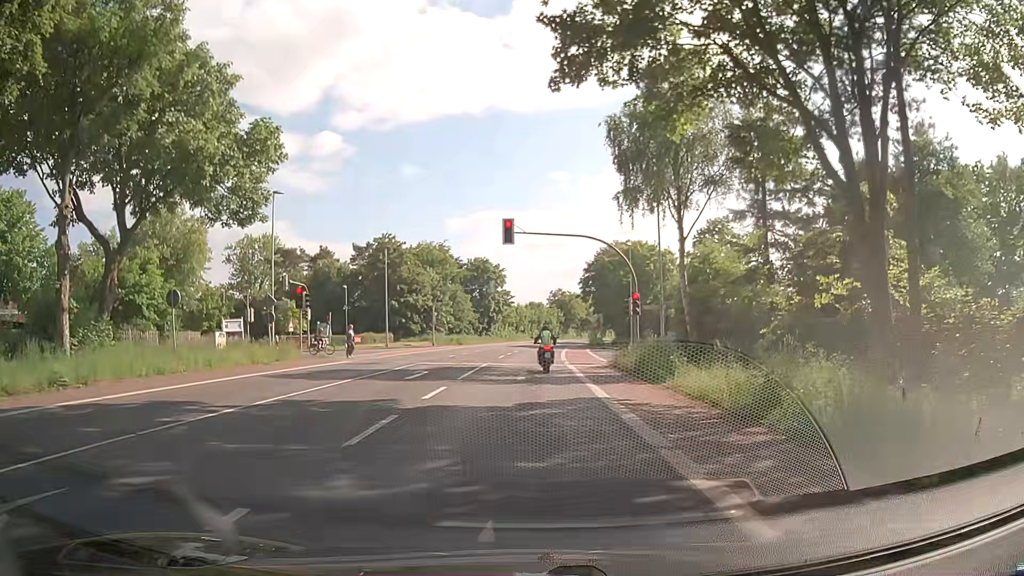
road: secondary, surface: asphalt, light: Day
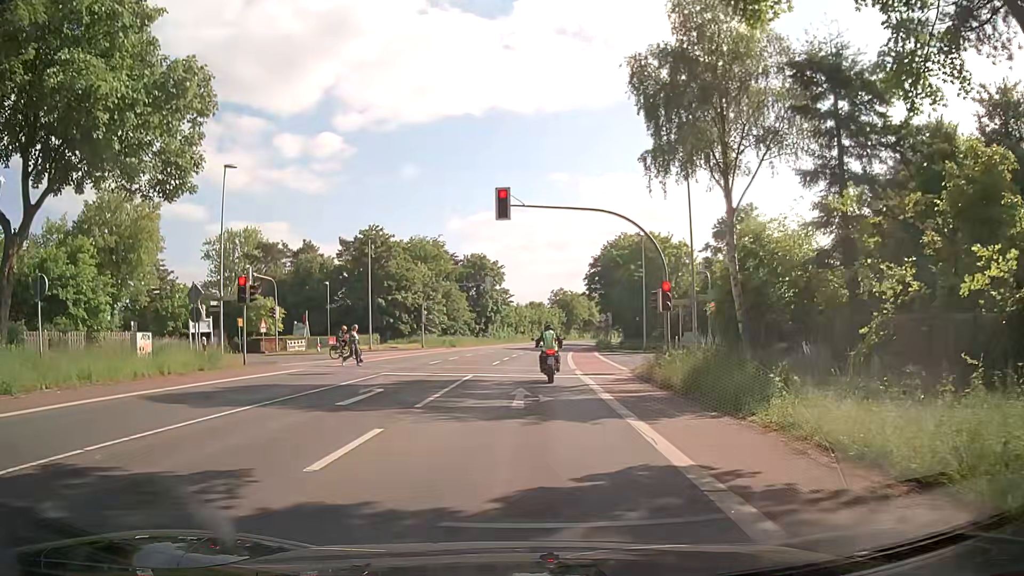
(0.0, +7.3) m; -2°
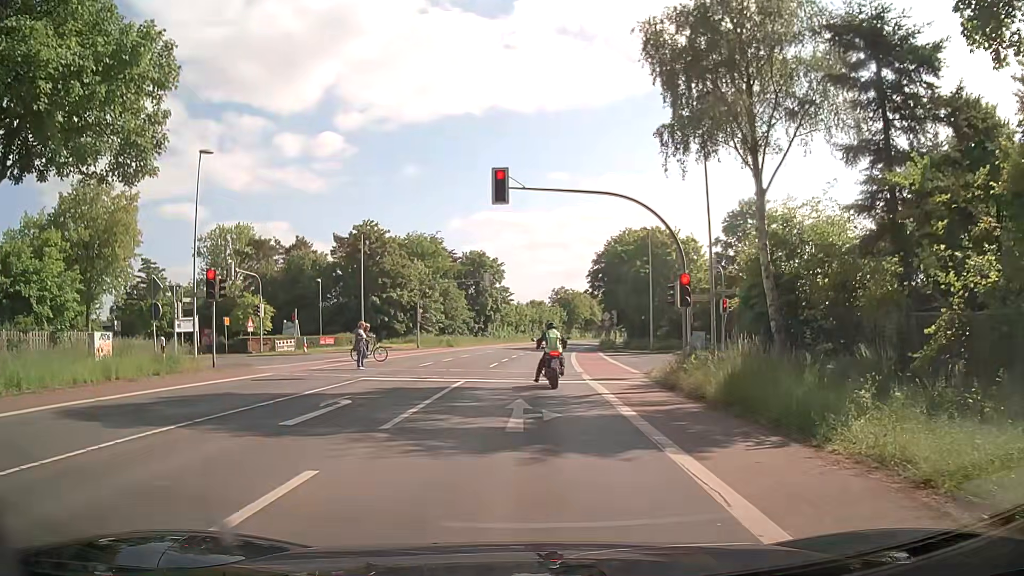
(+0.1, +3.0) m; +1°
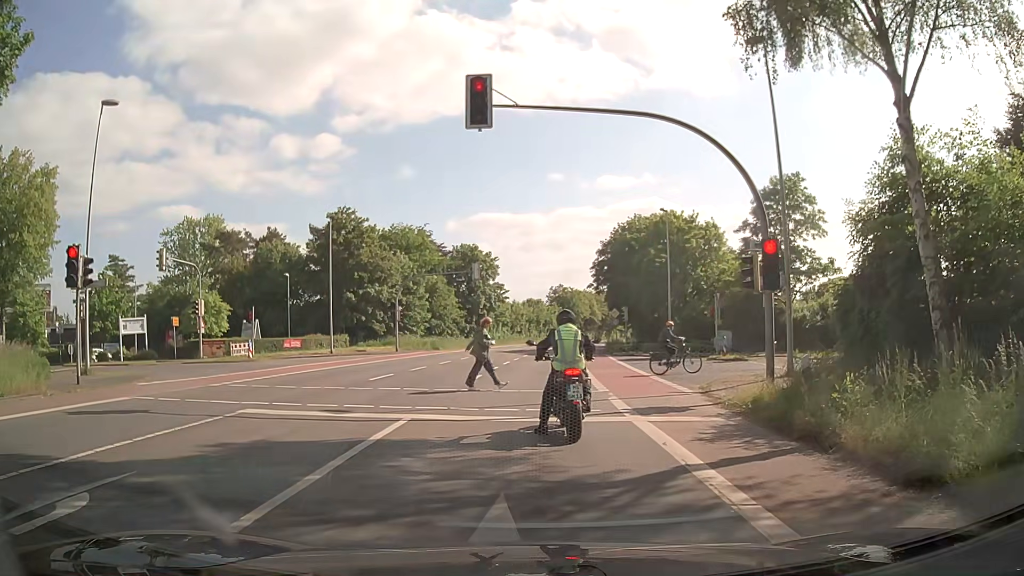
(+0.1, +8.4) m; -1°
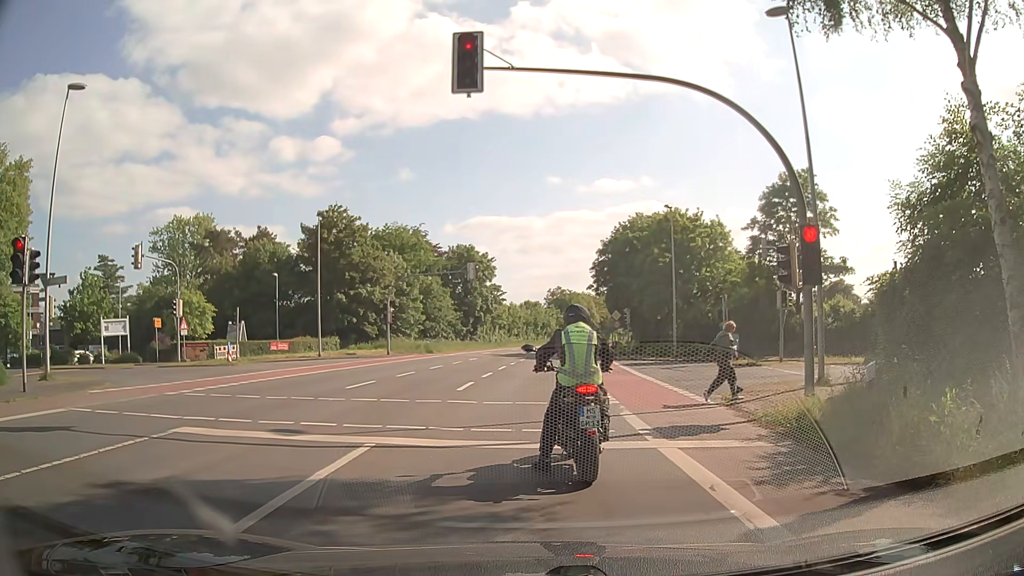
(0.0, +2.3) m; 0°
(0, +10) (+1, +20) (+2, +30) (+3, +40) (+4, +50) (+5, +60) (+6, +70) (+8, +80) (+9, +89) (+11, +99) m
